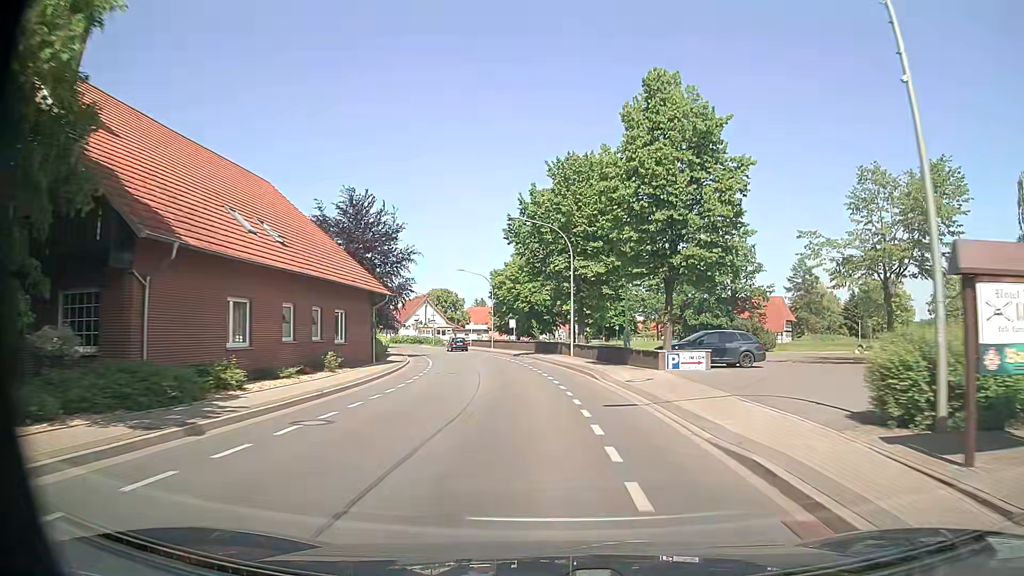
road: secondary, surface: asphalt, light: Day
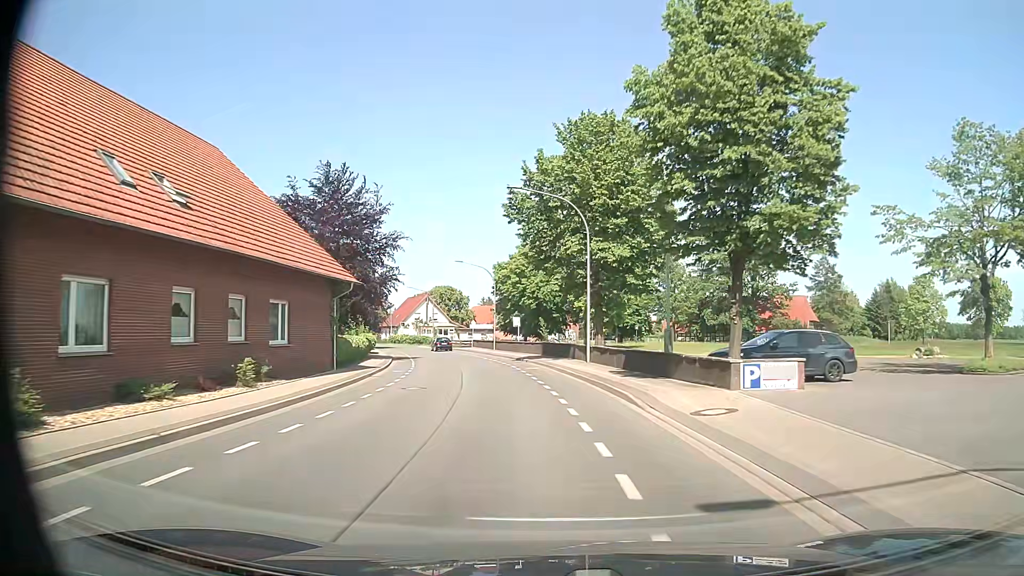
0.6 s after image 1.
(0.0, +7.7) m; -1°
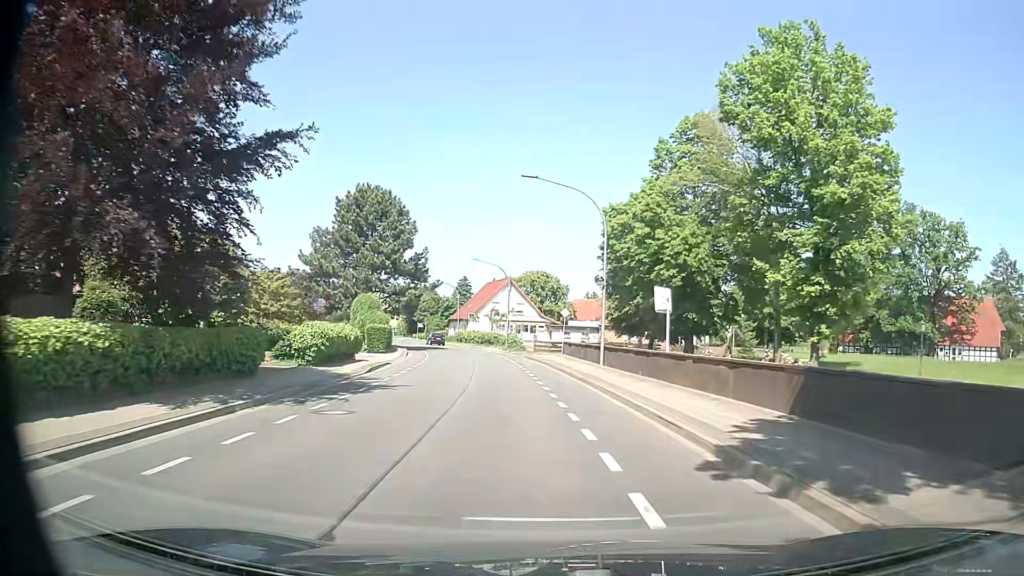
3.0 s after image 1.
(-2.5, +30.9) m; -9°
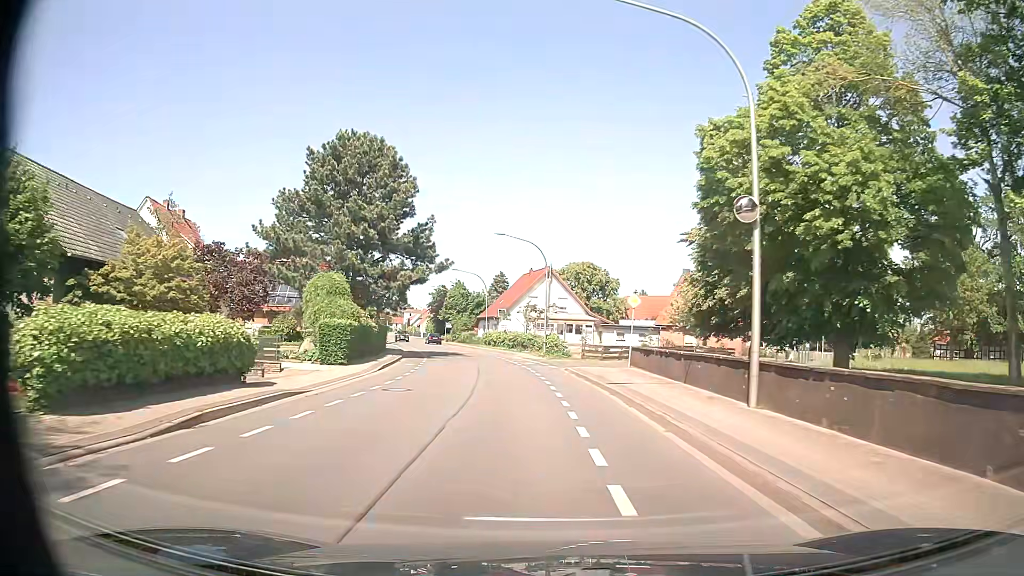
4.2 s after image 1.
(-0.4, +15.8) m; -3°
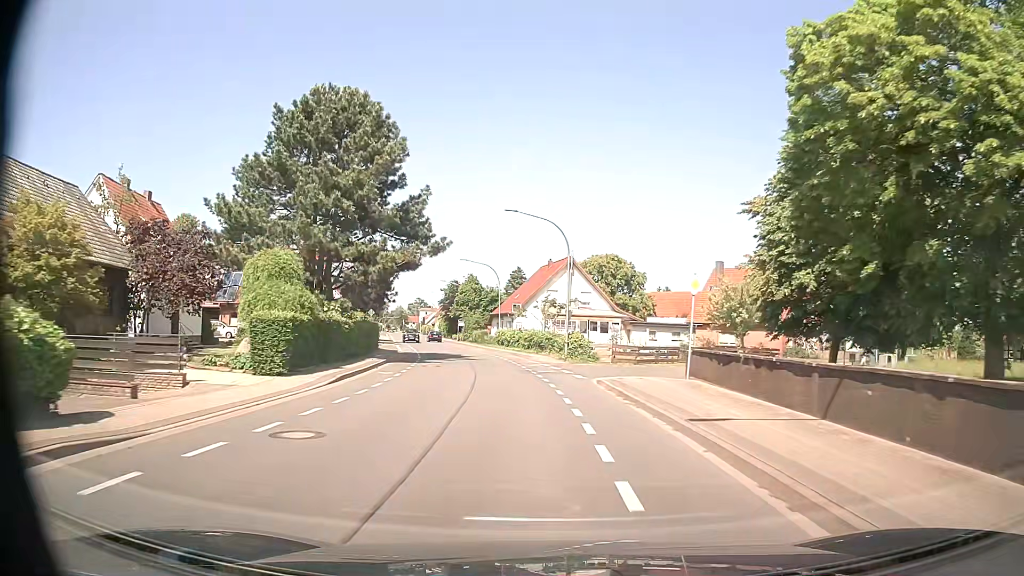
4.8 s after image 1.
(-0.1, +8.0) m; -2°
